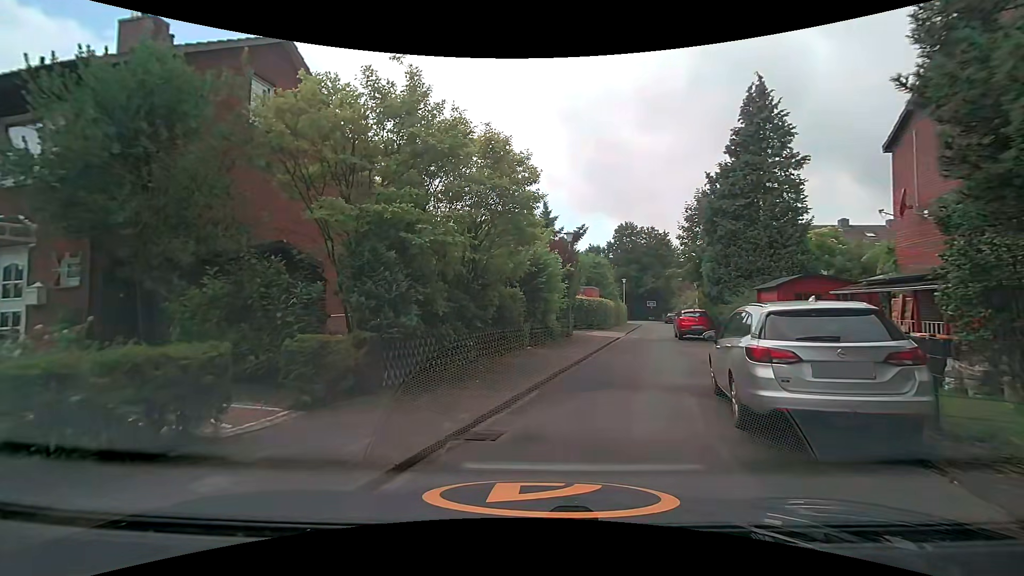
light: Day
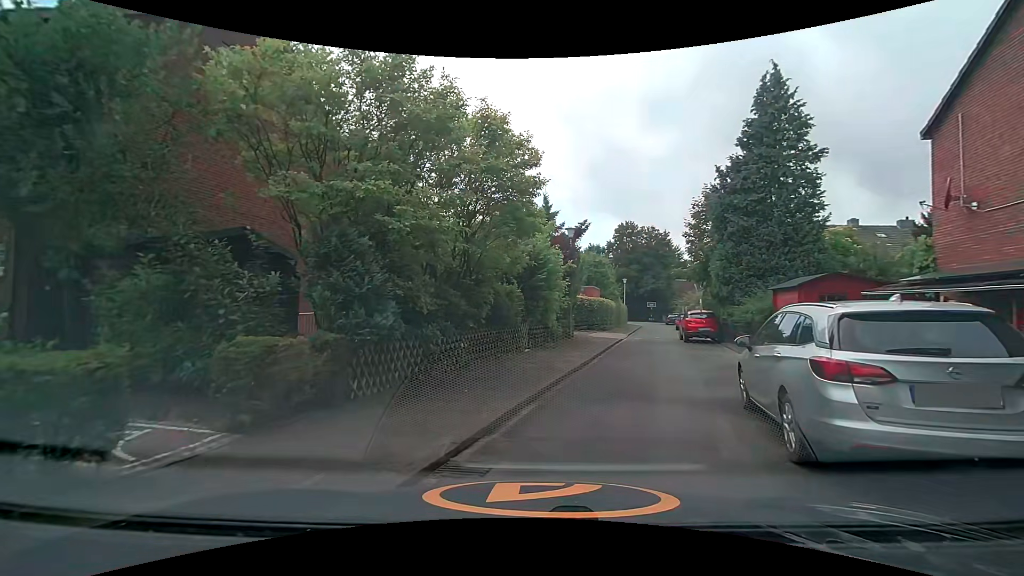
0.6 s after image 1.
(0.0, +1.3) m; +1°
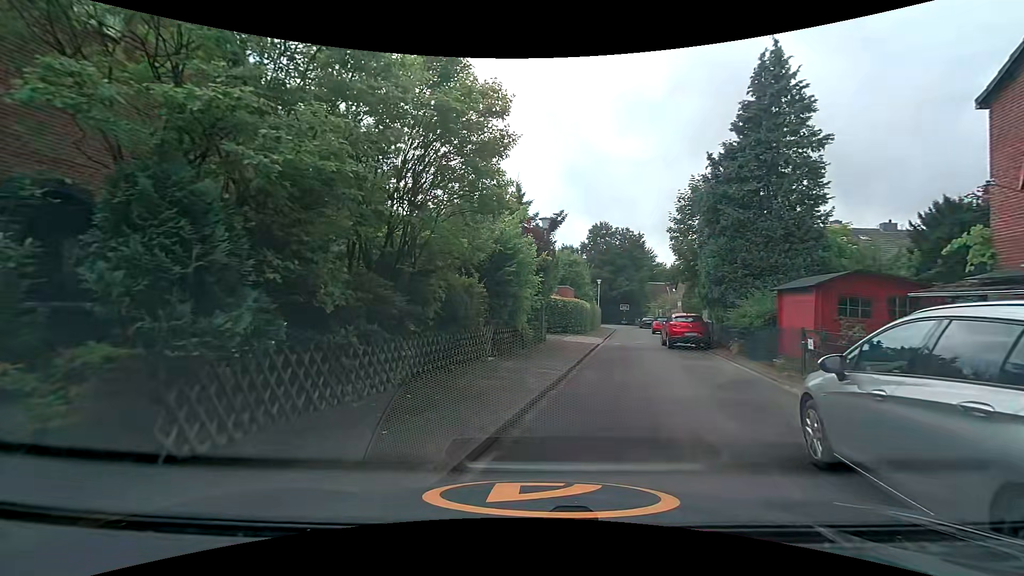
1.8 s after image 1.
(+0.1, +2.8) m; +2°
